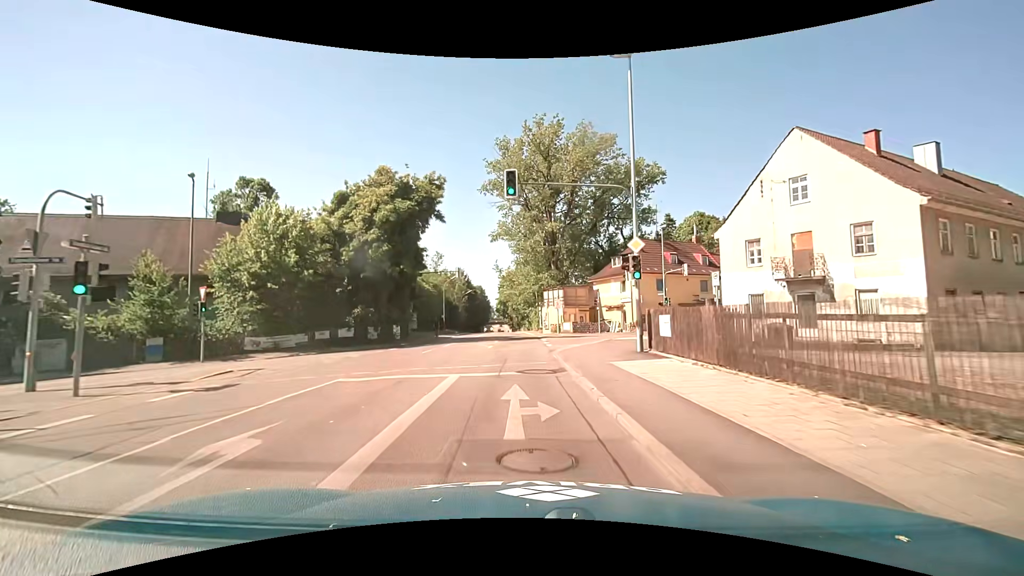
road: secondary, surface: asphalt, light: Day
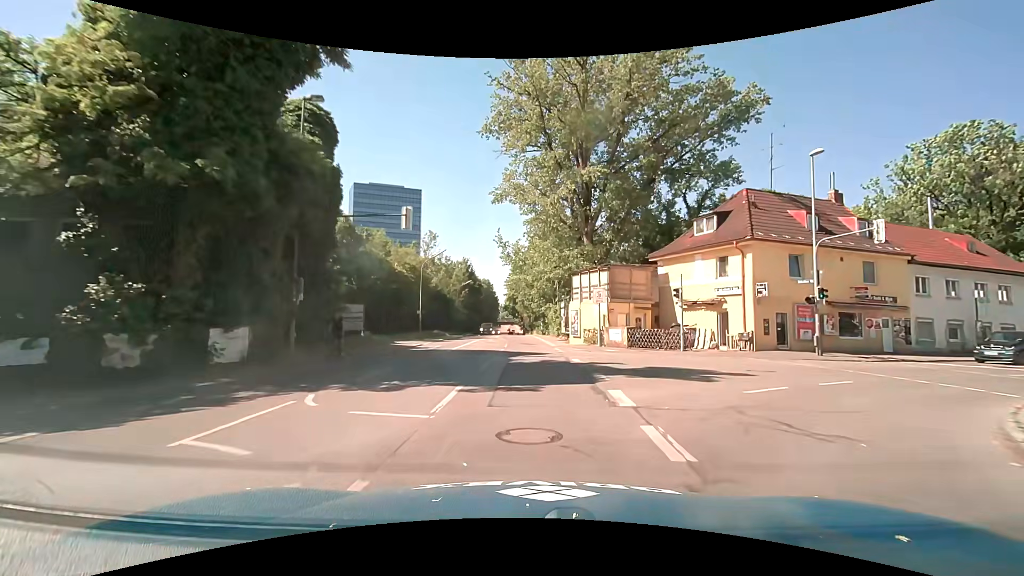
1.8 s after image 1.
(-0.3, +22.2) m; -1°
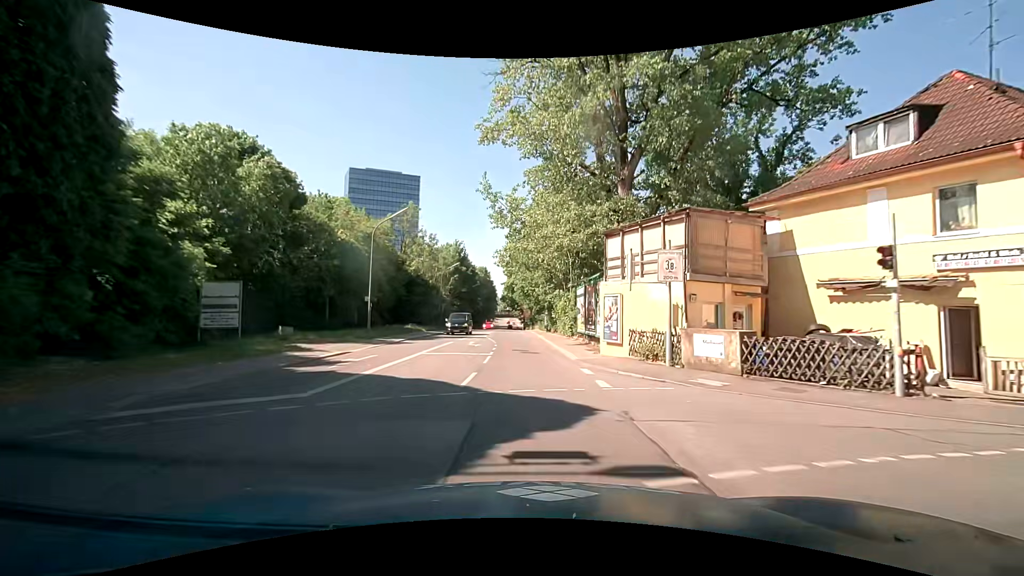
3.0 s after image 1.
(-0.1, +14.9) m; 0°
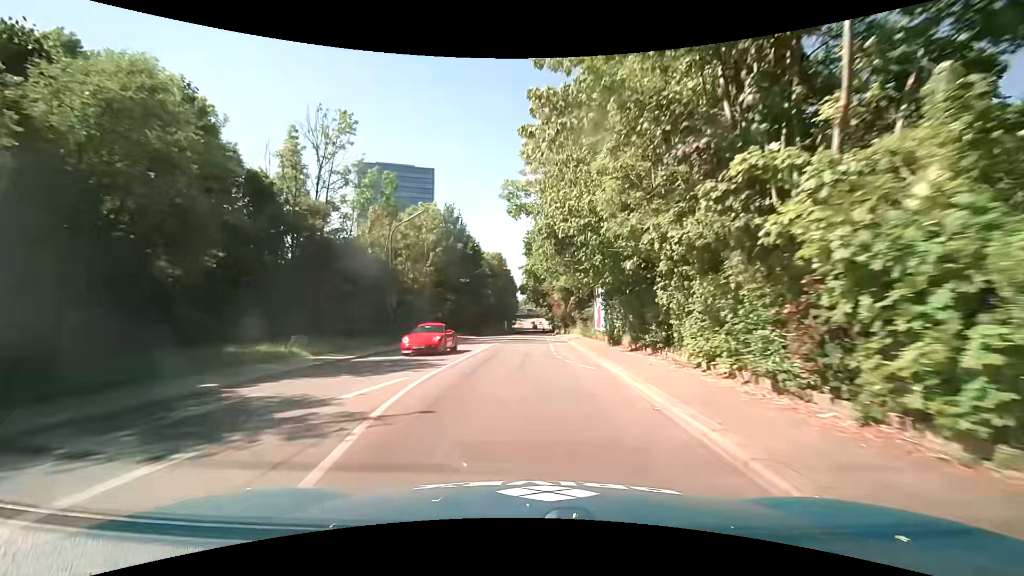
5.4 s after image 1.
(-0.6, +30.8) m; -3°
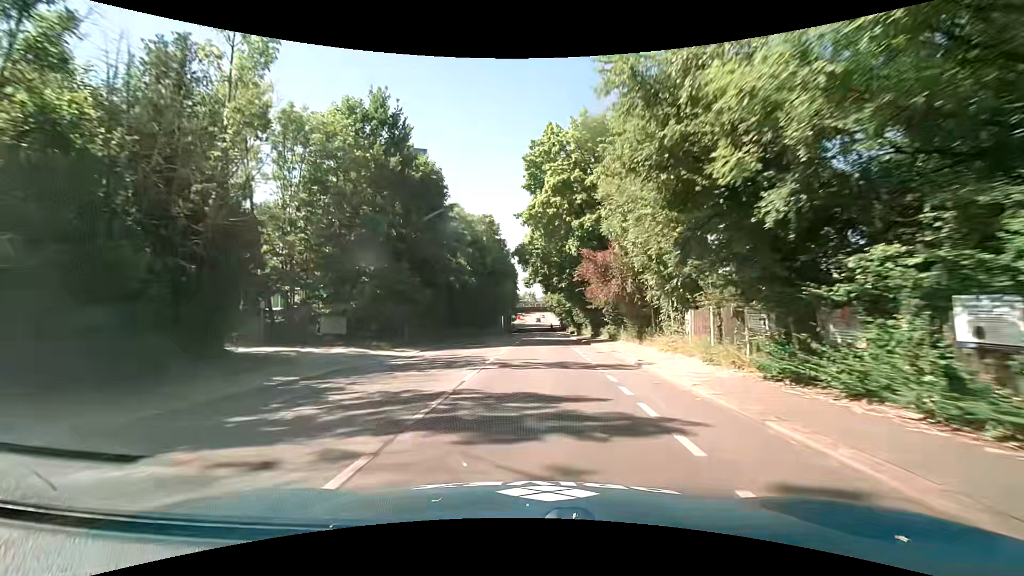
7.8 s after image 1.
(-0.7, +31.3) m; 0°
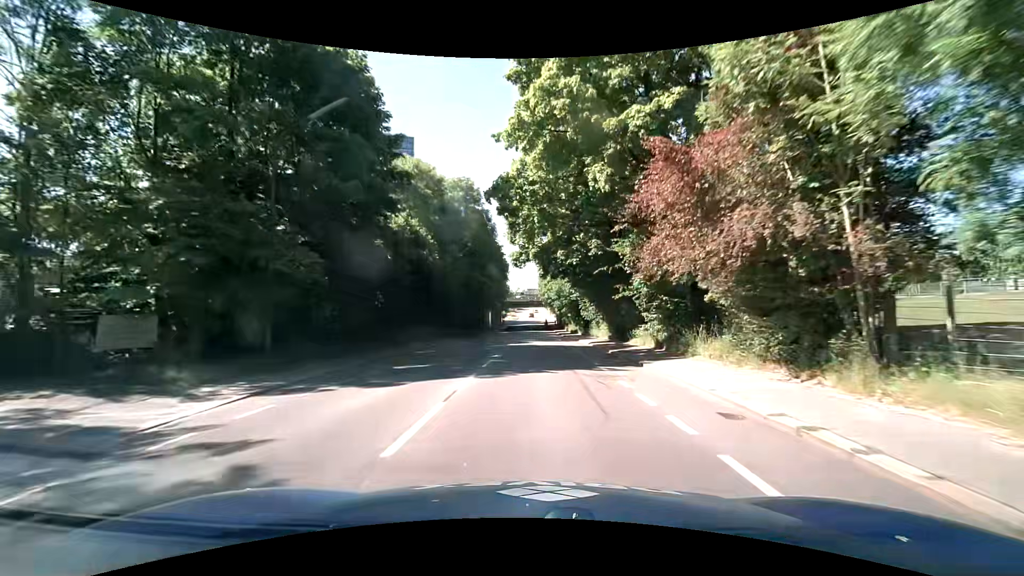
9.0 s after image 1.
(0.0, +15.1) m; 0°
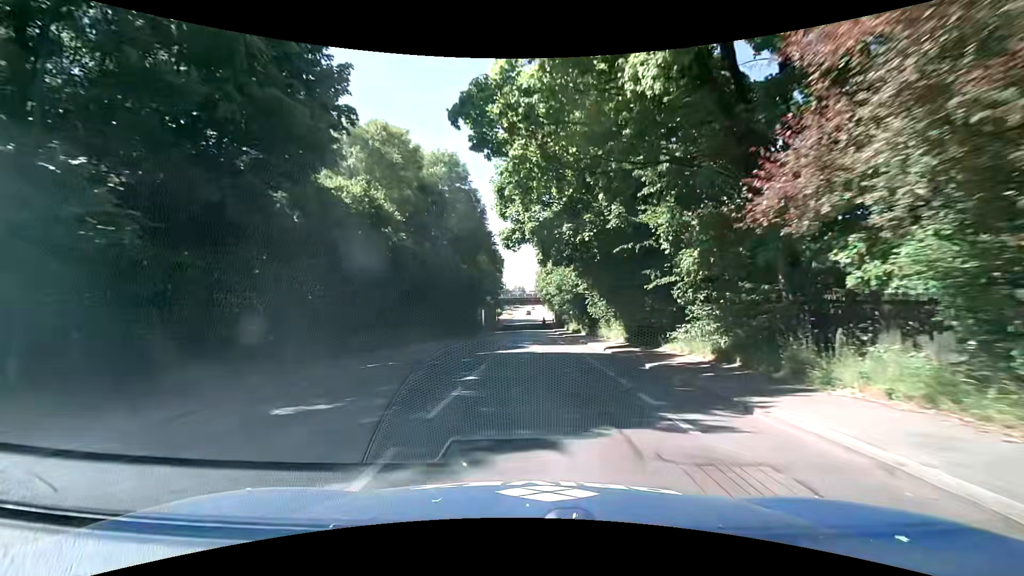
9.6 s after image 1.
(0.0, +7.2) m; 0°
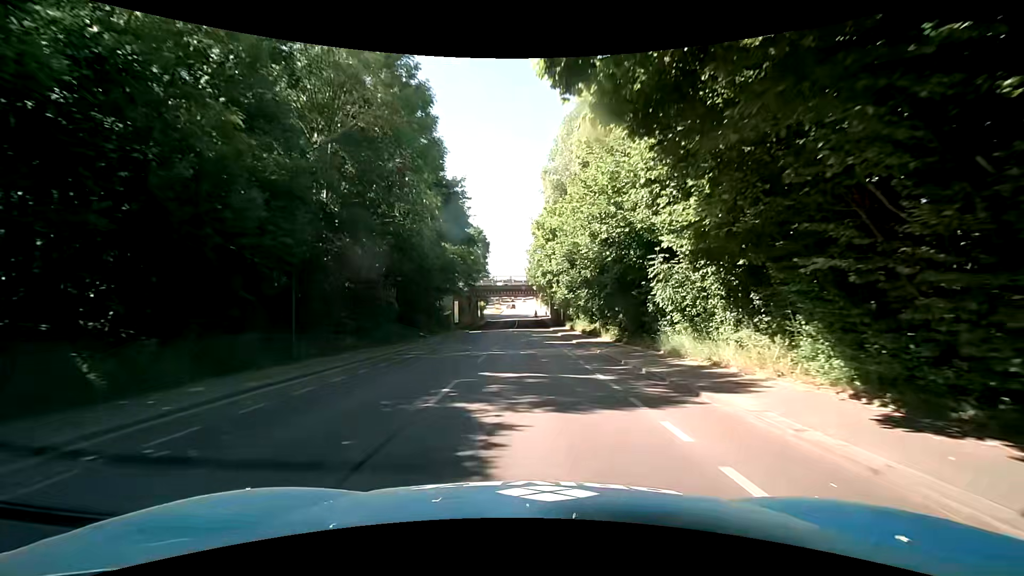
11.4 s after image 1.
(+0.1, +20.3) m; 0°
